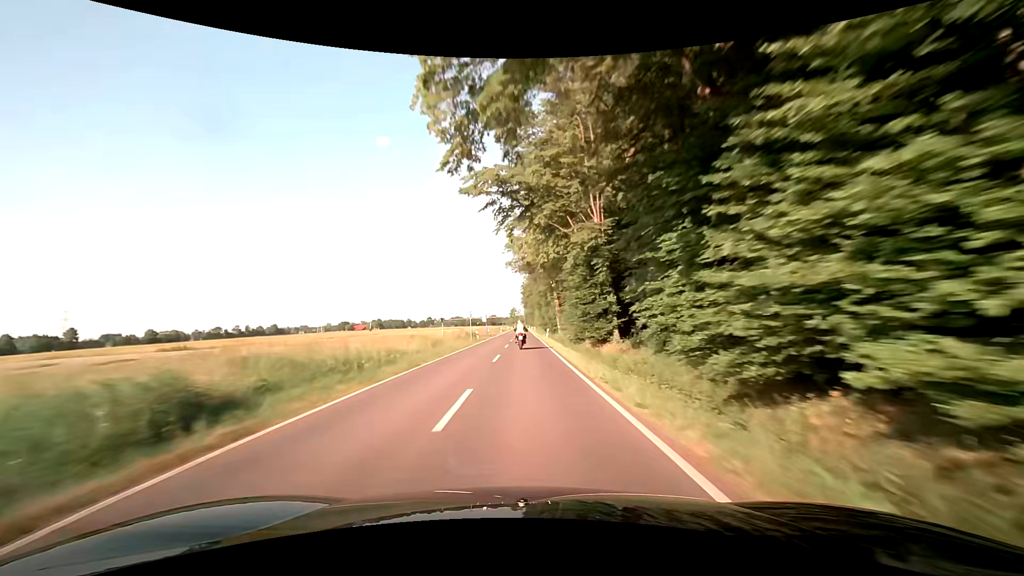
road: secondary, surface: asphalt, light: Day
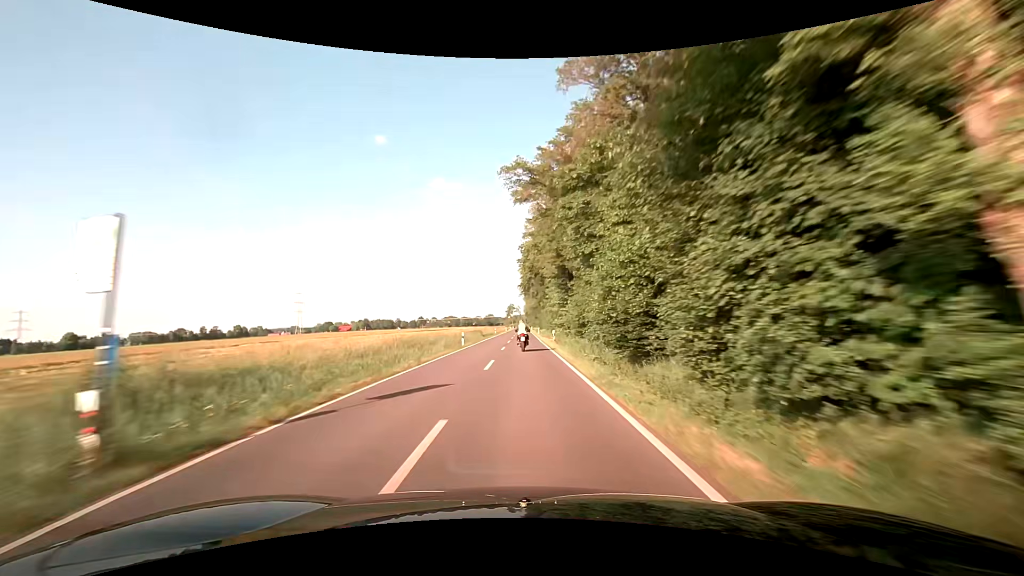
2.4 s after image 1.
(0.0, +63.5) m; 0°
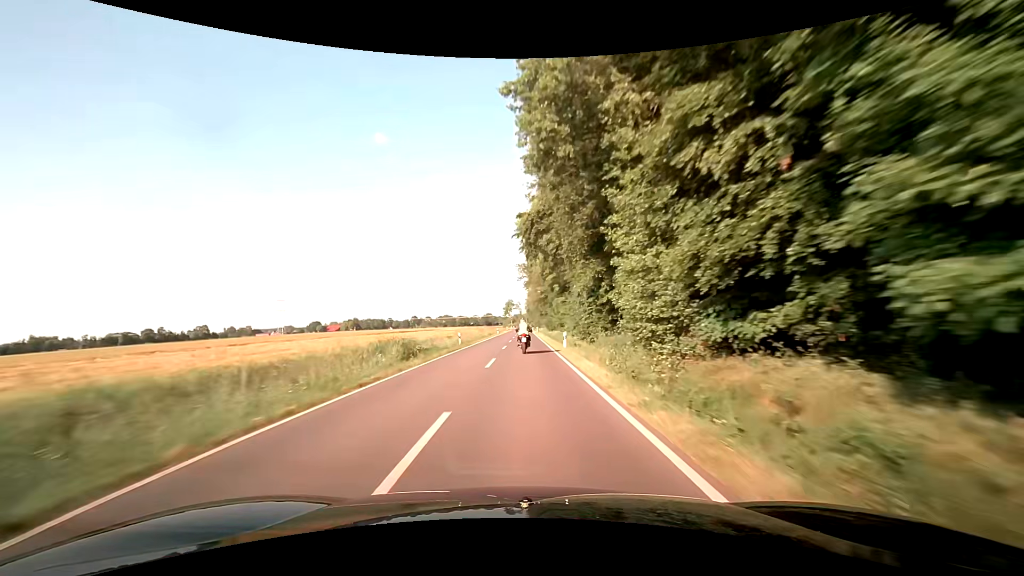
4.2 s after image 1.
(+0.1, +47.4) m; 0°
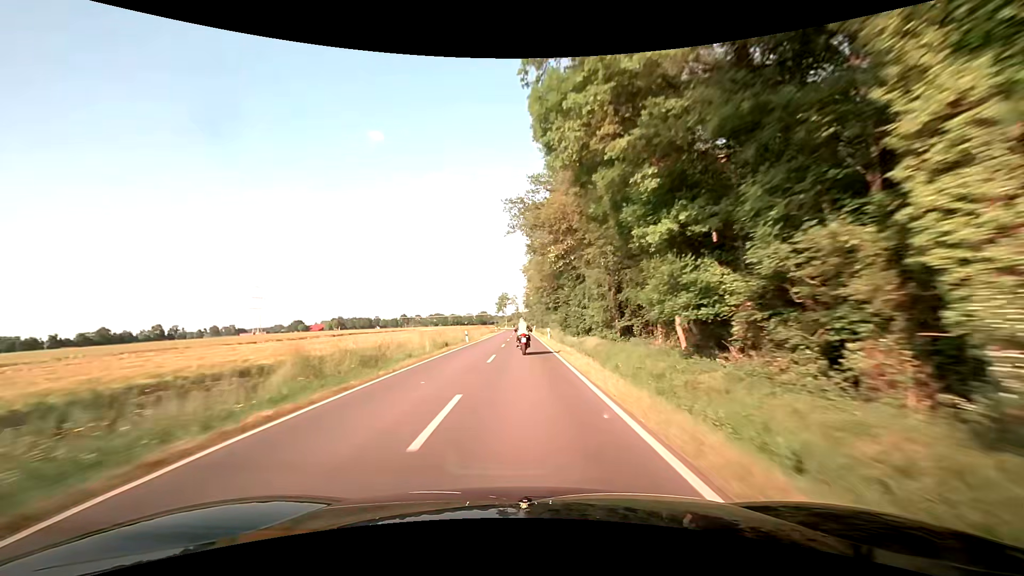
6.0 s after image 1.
(-0.1, +46.2) m; 0°
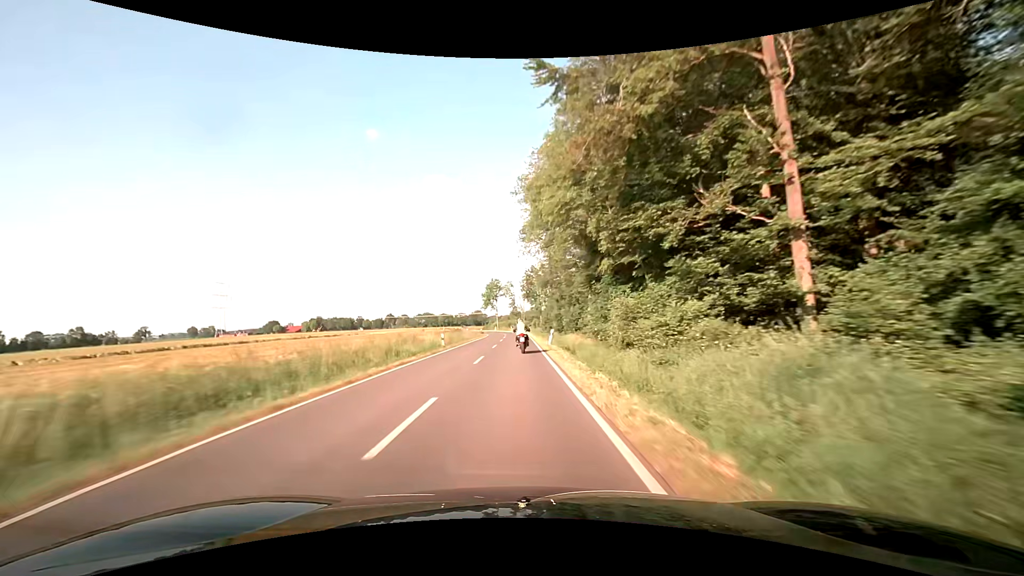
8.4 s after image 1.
(+0.2, +60.3) m; 0°
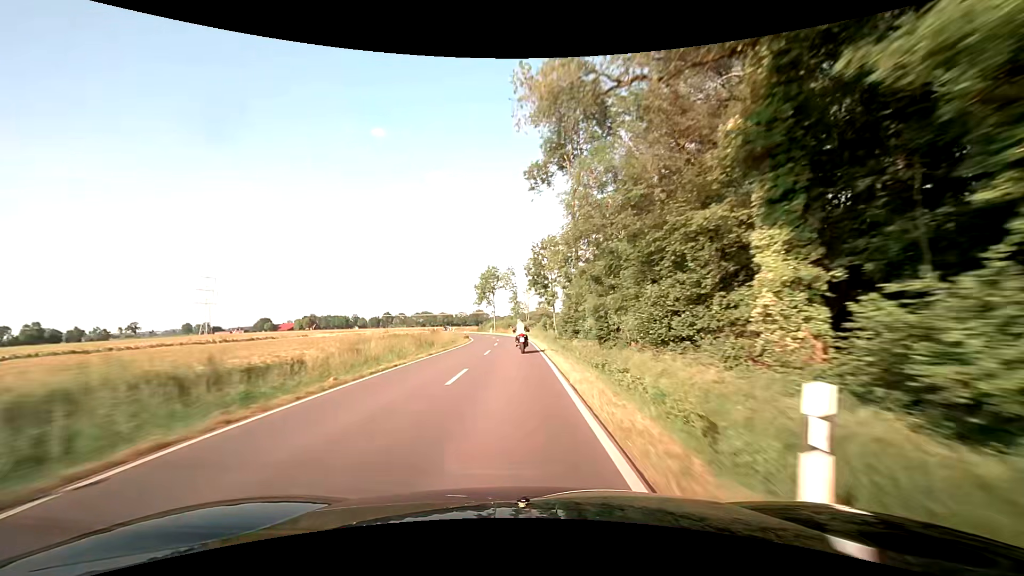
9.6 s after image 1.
(-0.2, +29.8) m; -1°
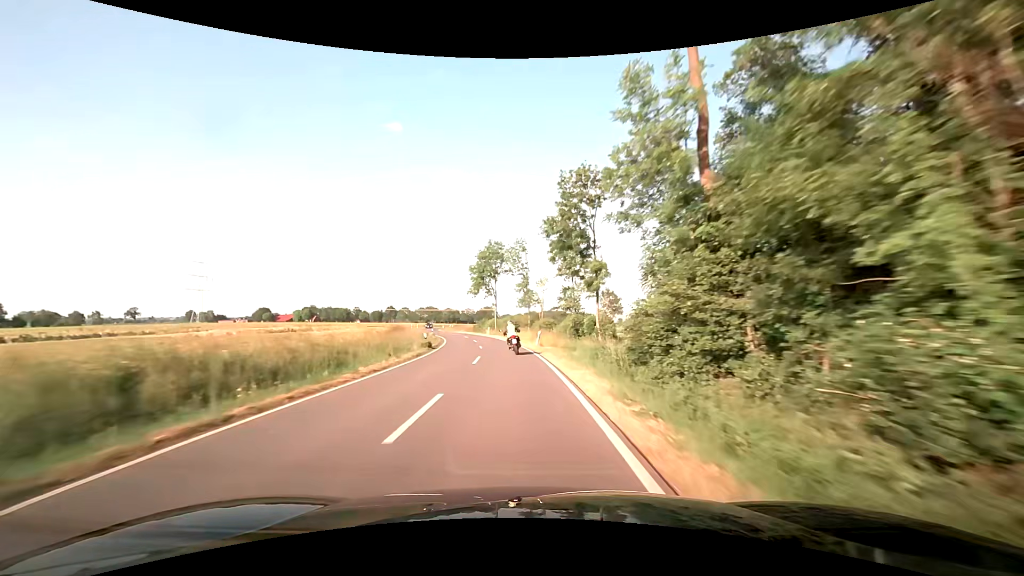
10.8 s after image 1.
(-0.1, +29.7) m; -1°
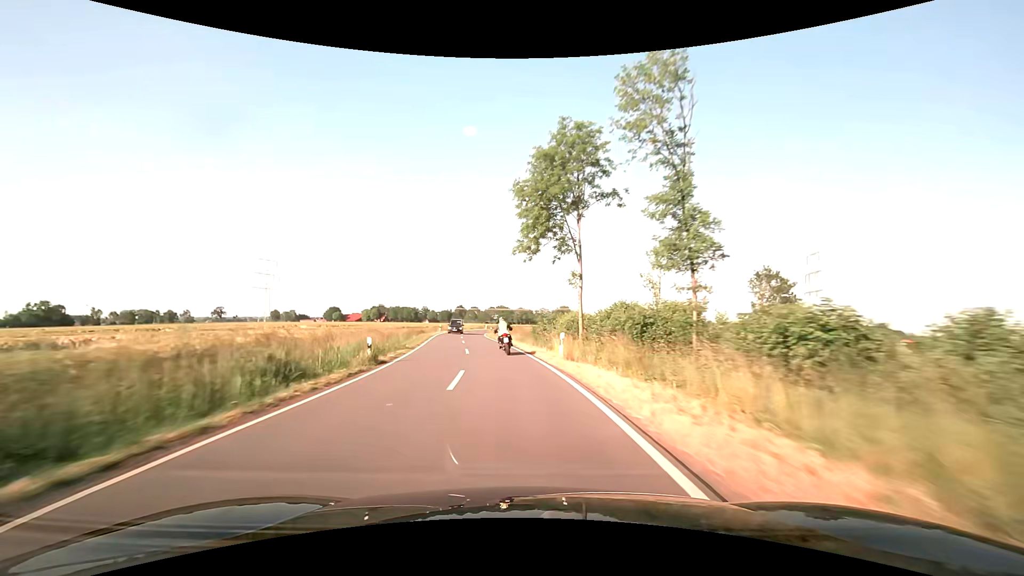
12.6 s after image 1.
(-2.5, +44.0) m; -8°
(0, +10) (-1, +20) (-2, +30) (-4, +40) (-5, +50) (-6, +60) (-7, +70) (-8, +80) (-8, +90) (-8, +100) m
